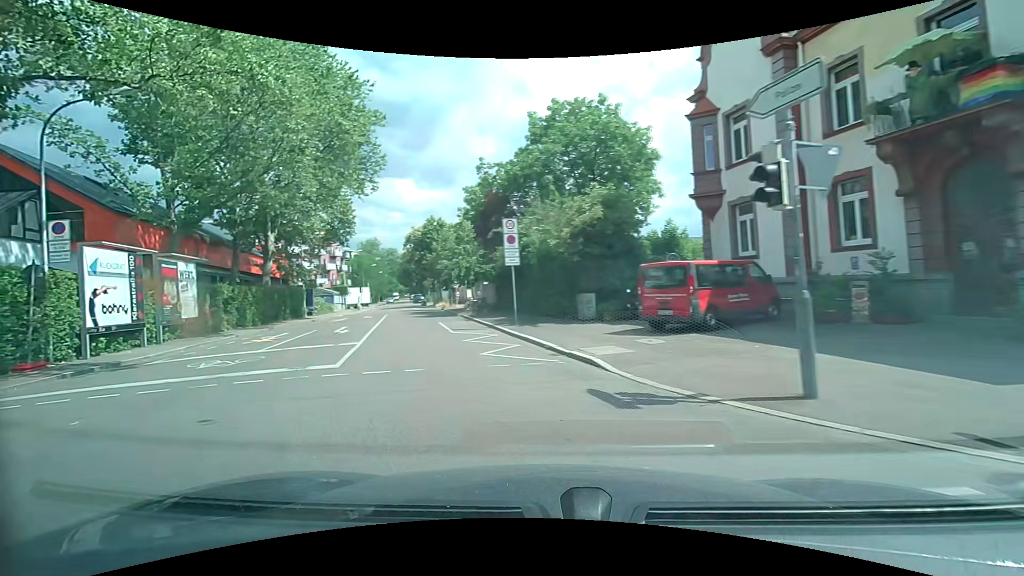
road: residential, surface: asphalt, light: Day
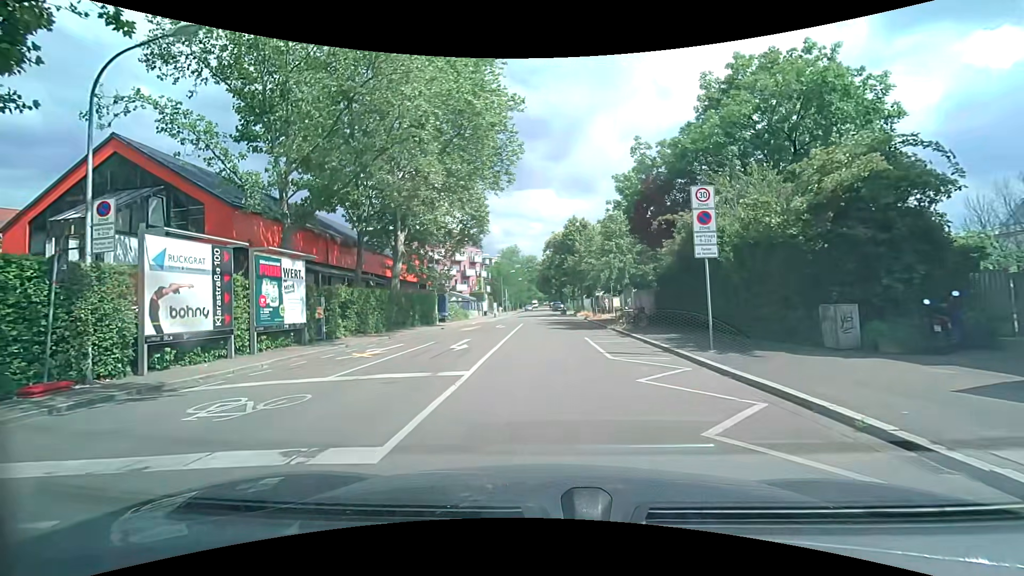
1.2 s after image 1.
(-1.1, +6.4) m; -14°
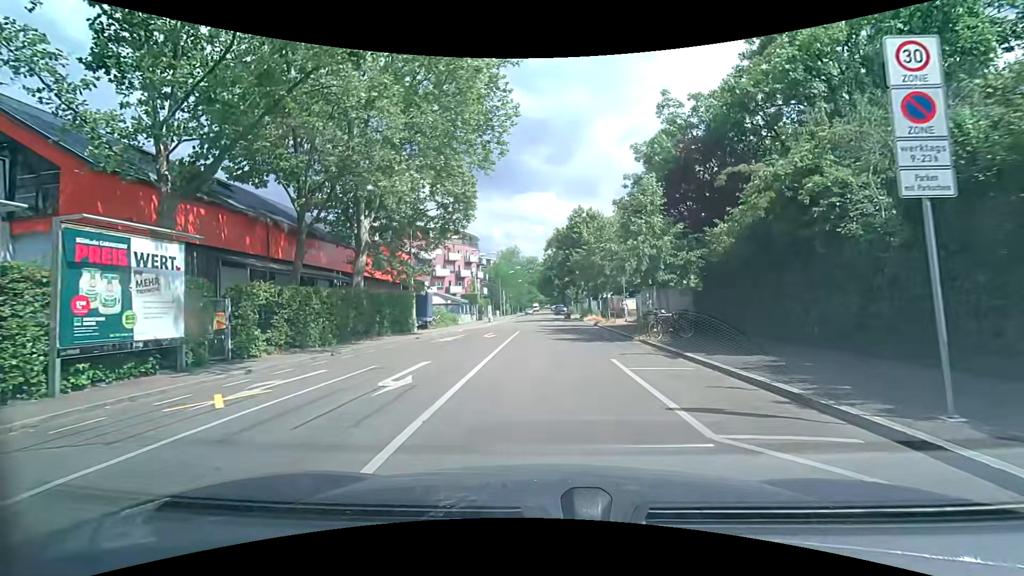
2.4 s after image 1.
(0.0, +7.5) m; 0°
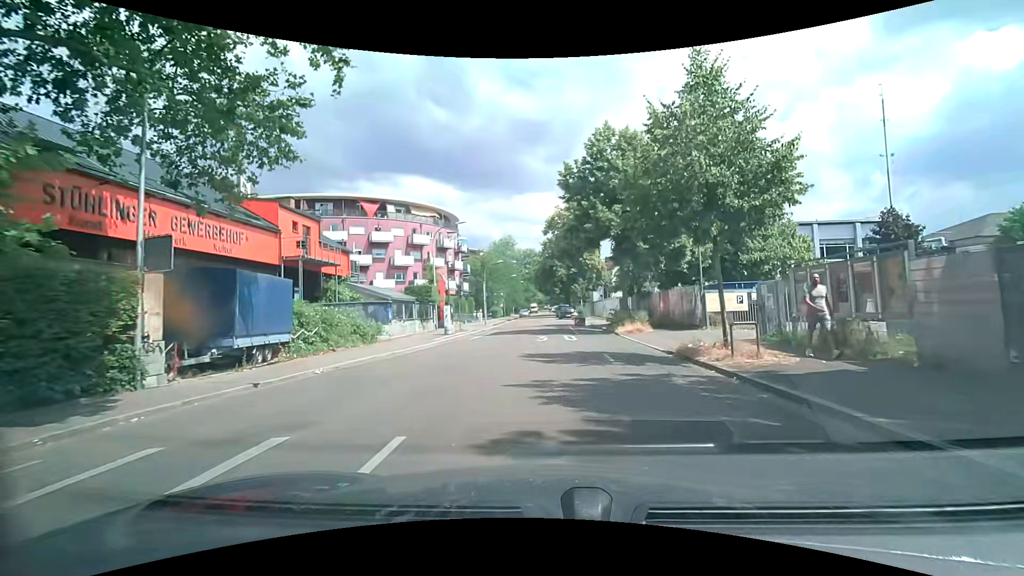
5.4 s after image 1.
(+0.1, +22.6) m; 0°
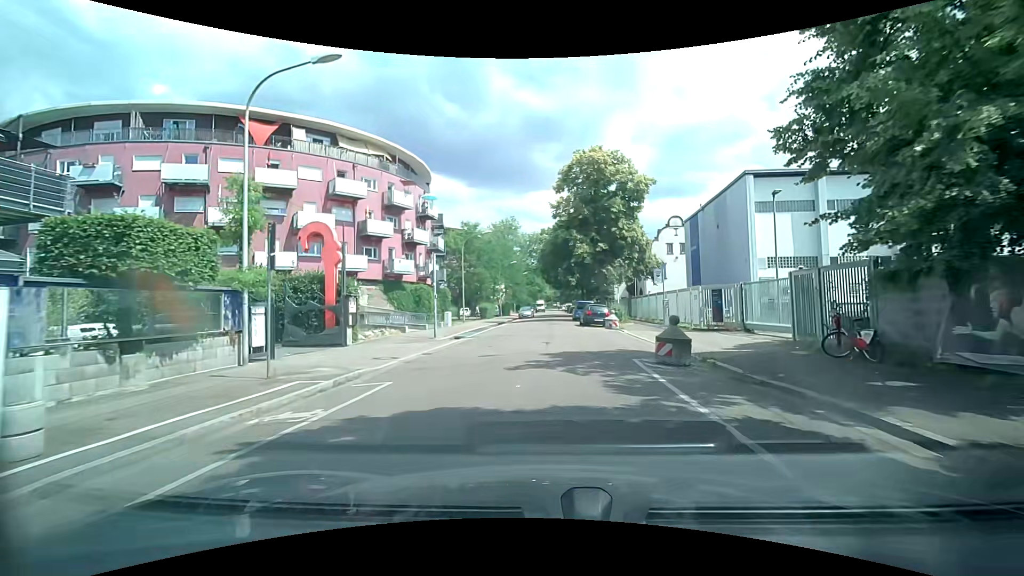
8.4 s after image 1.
(-0.1, +25.2) m; 0°
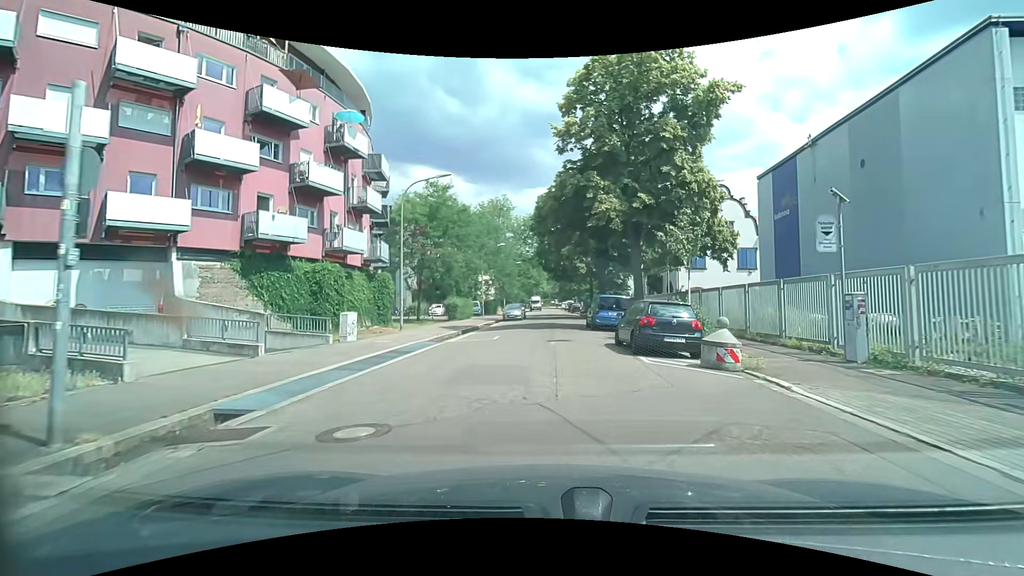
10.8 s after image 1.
(-0.1, +18.7) m; 0°
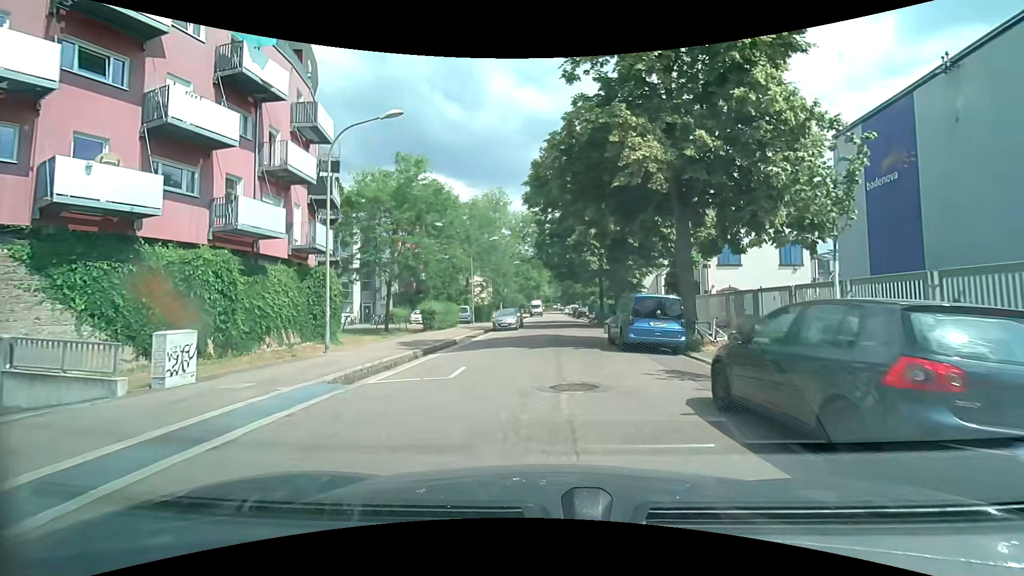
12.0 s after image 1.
(0.0, +9.1) m; 0°
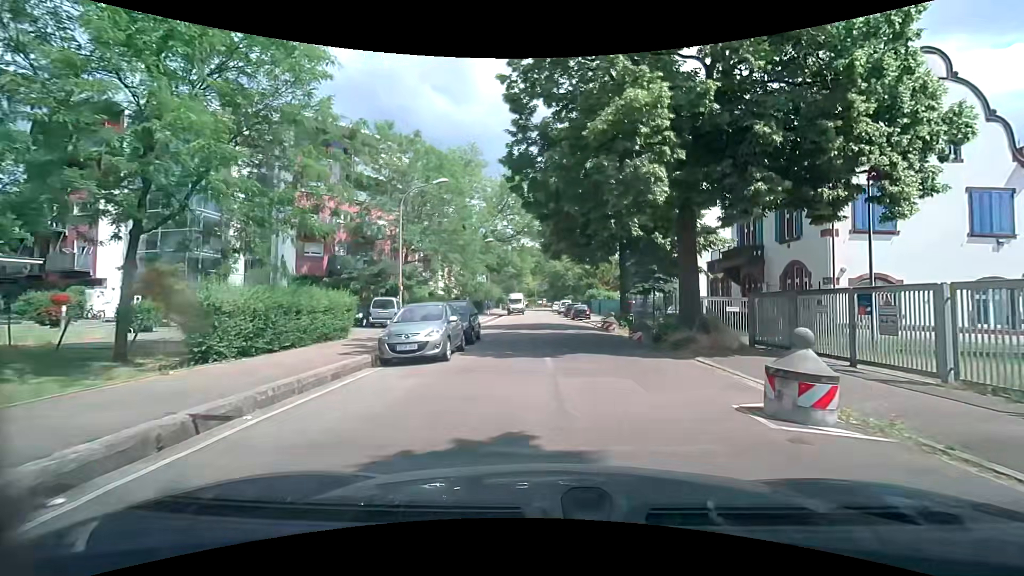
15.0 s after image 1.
(0.0, +20.8) m; +3°
